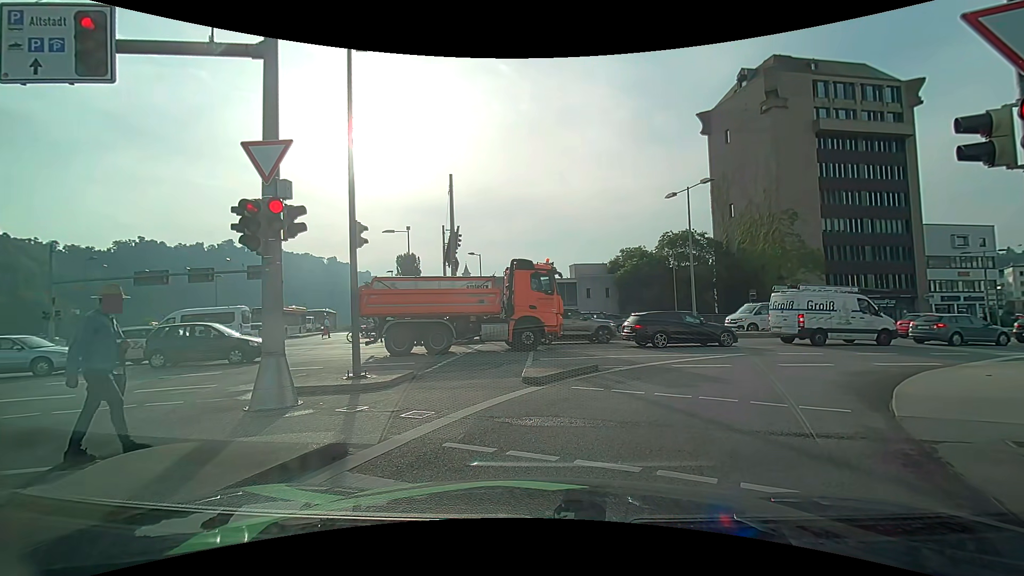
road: primary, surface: asphalt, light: Day
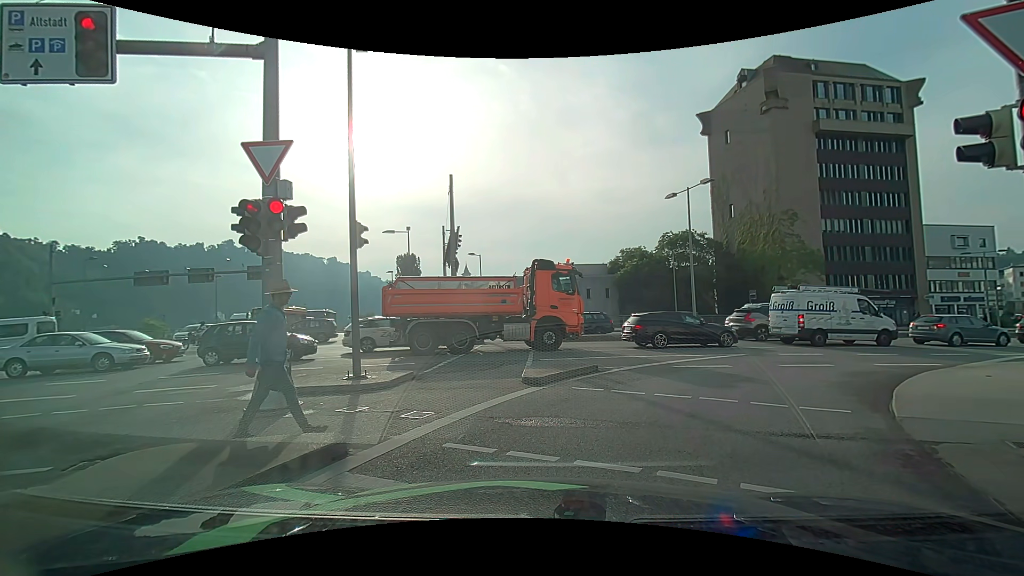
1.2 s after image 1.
(0.0, +0.1) m; 0°
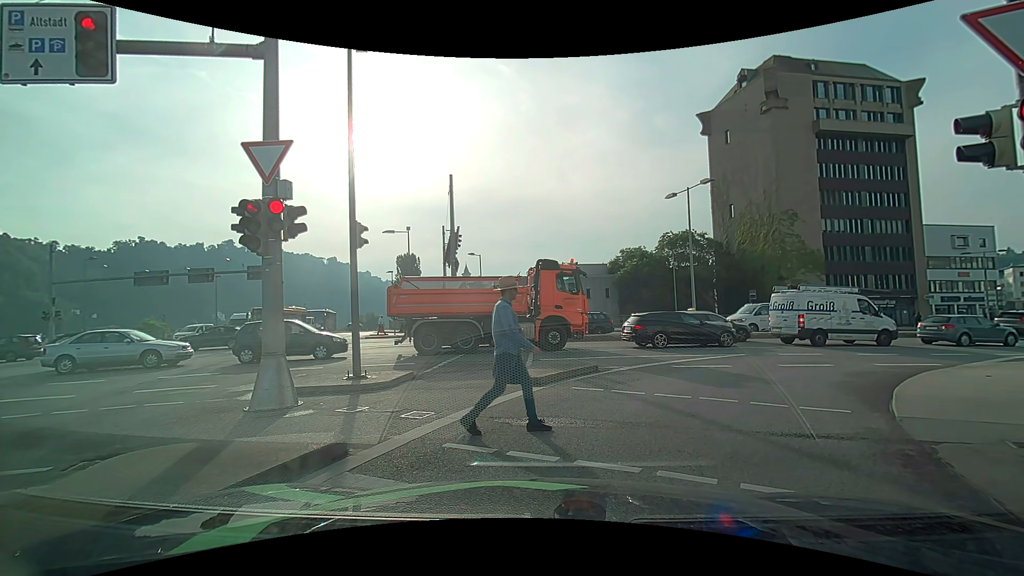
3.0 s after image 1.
(0.0, 0.0) m; 0°
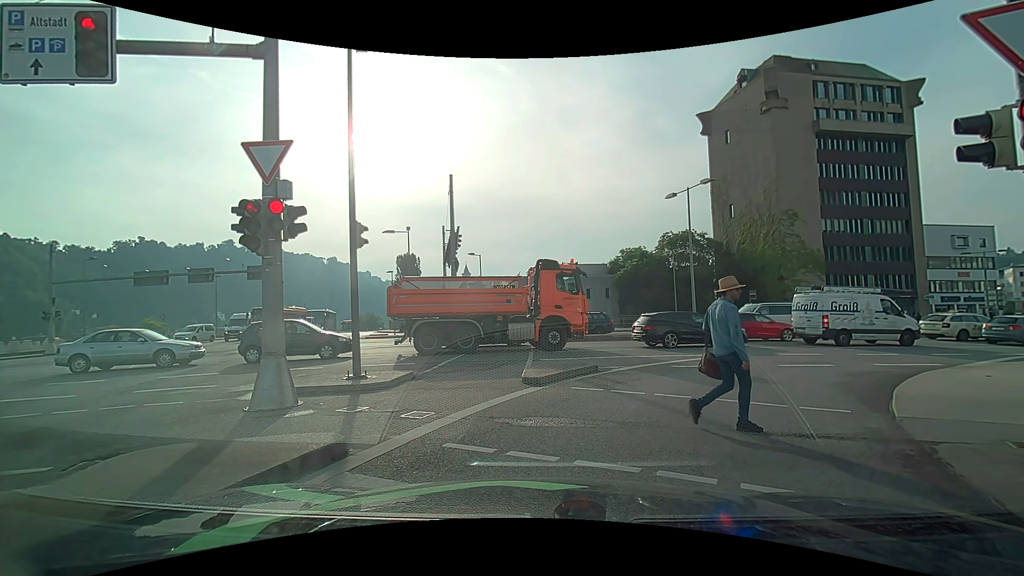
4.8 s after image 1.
(0.0, 0.0) m; 0°
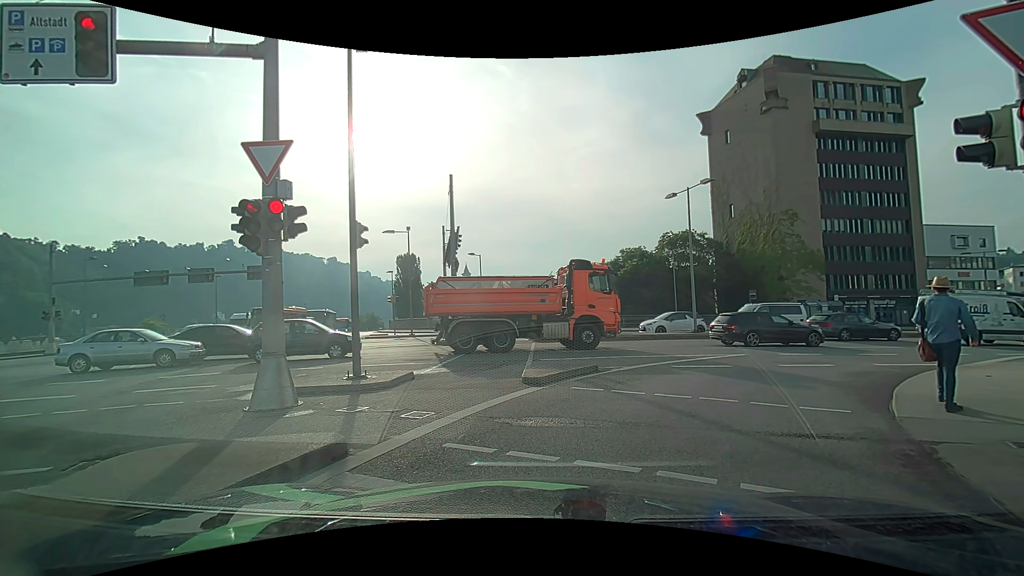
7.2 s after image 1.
(0.0, 0.0) m; 0°
